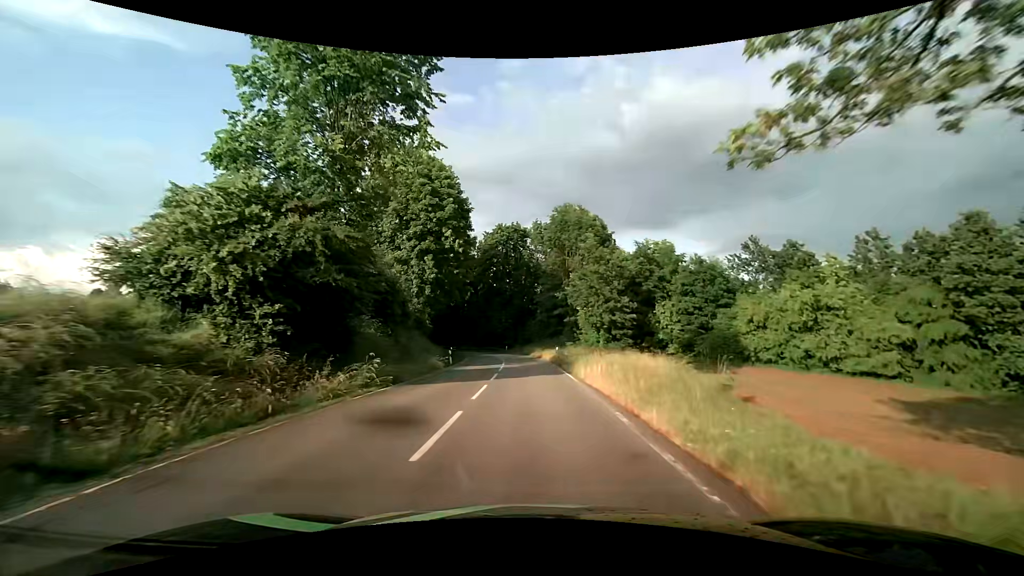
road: tertiary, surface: asphalt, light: Day
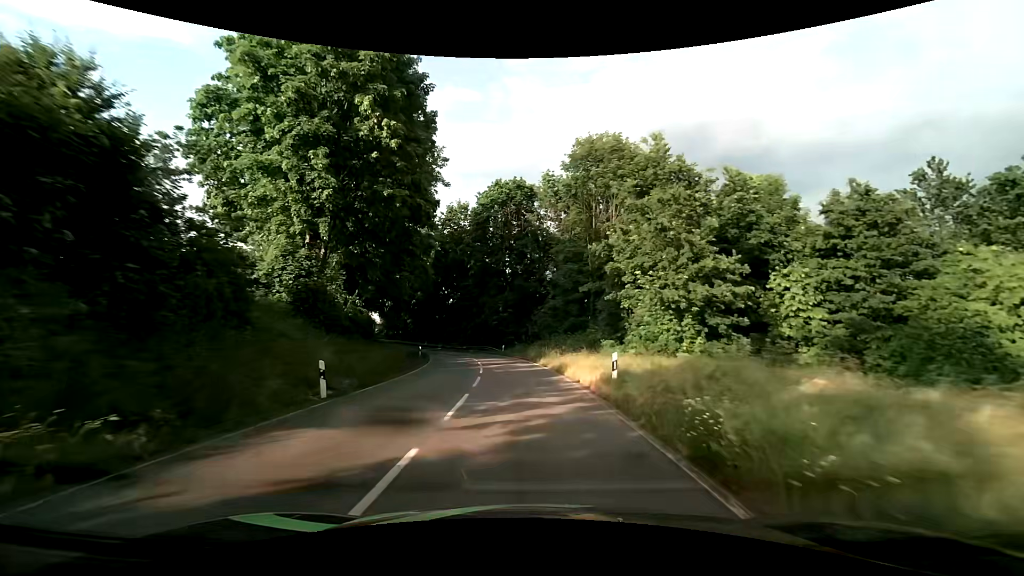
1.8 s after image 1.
(-0.1, +22.1) m; -1°
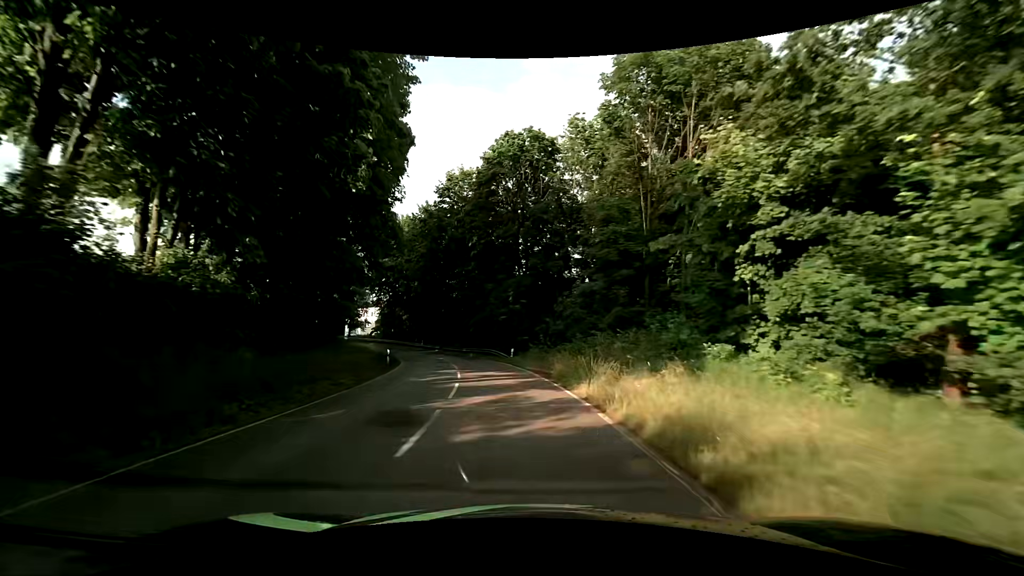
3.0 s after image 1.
(-0.2, +14.8) m; -2°
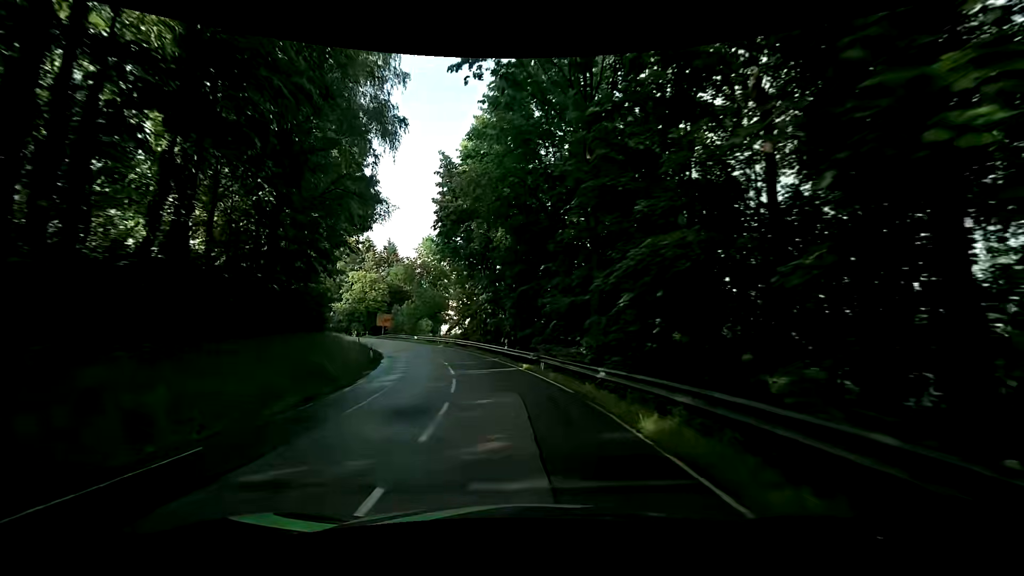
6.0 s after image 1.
(-4.3, +36.3) m; -15°
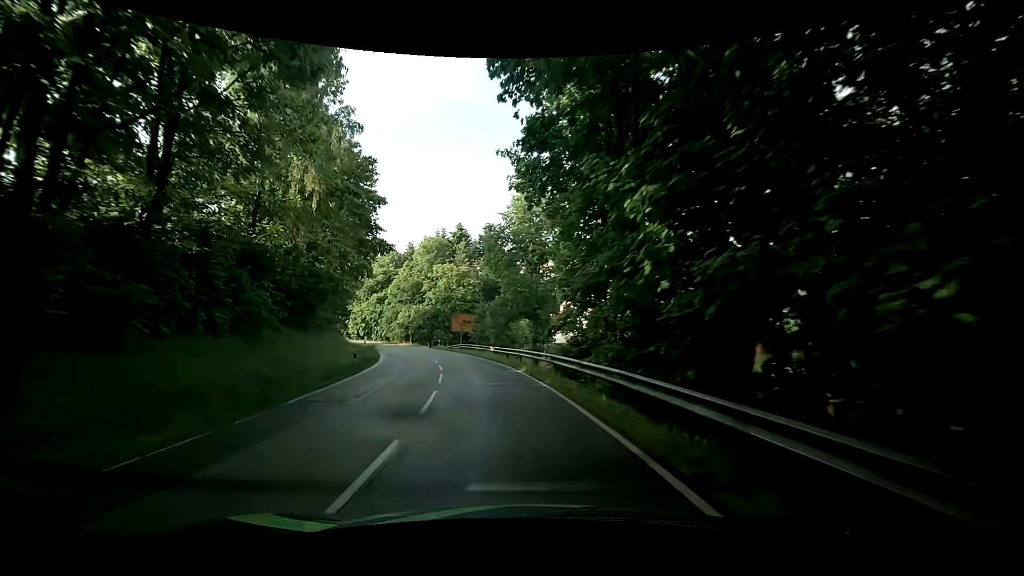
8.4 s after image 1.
(-3.3, +29.0) m; -14°
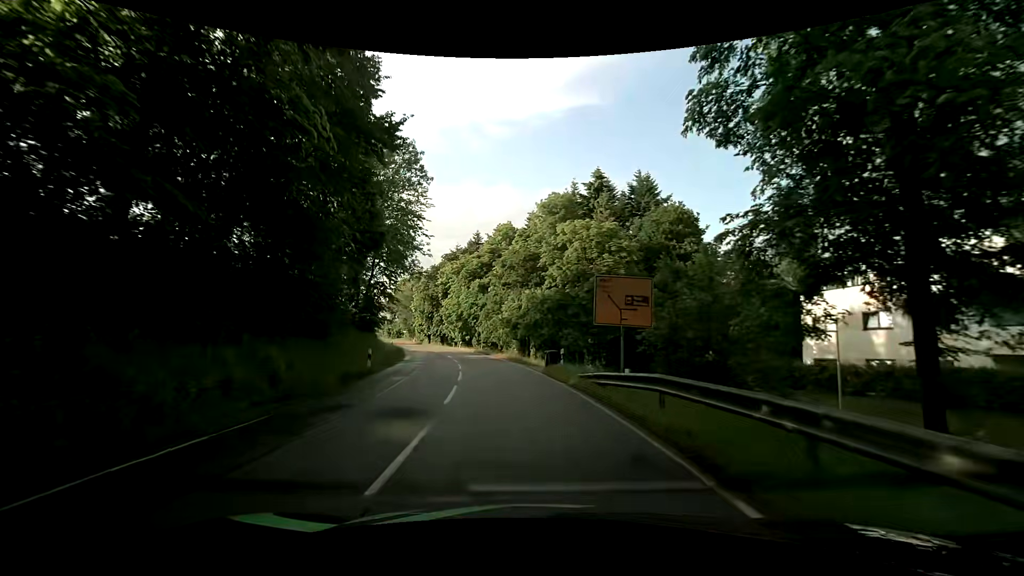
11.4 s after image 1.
(-4.7, +35.4) m; -15°
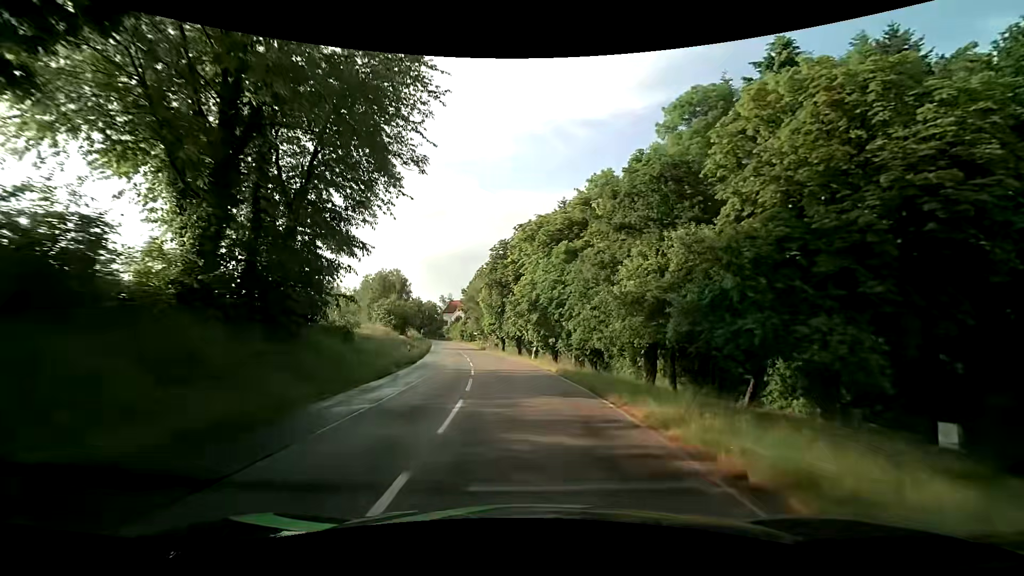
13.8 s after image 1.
(-2.6, +28.1) m; -11°
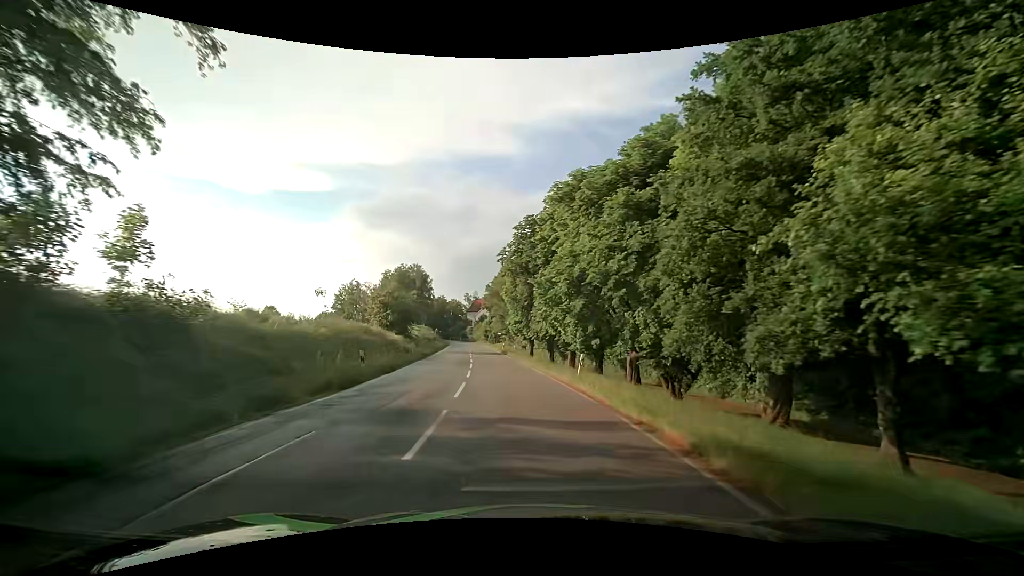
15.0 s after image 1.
(-0.4, +14.1) m; -4°
(0, +10) (-1, +20) (-2, +30) (-3, +40) (-5, +50) (-6, +60) (-7, +70) (-9, +79) (-10, +89) (-12, +99) m
